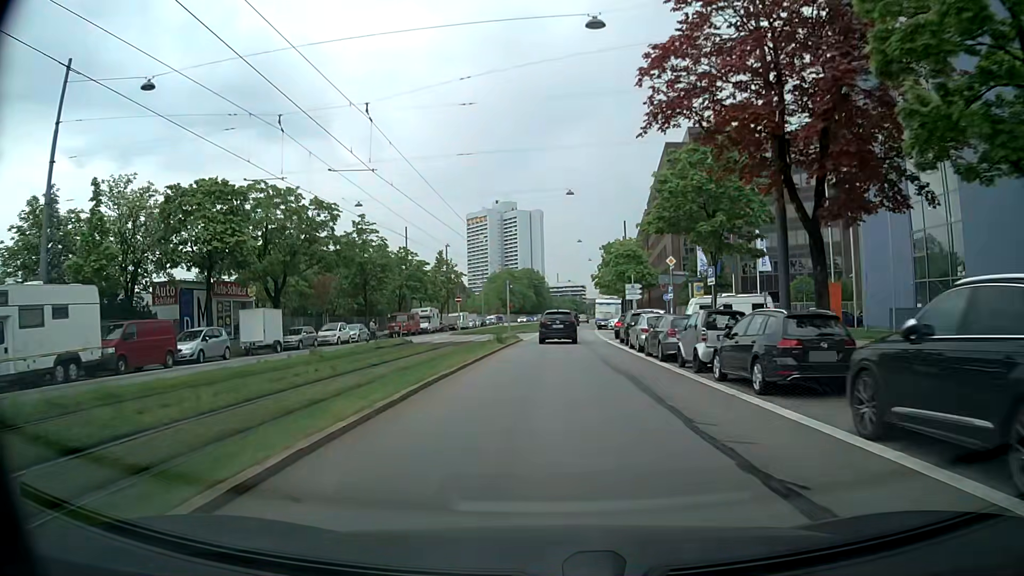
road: secondary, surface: asphalt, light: Day
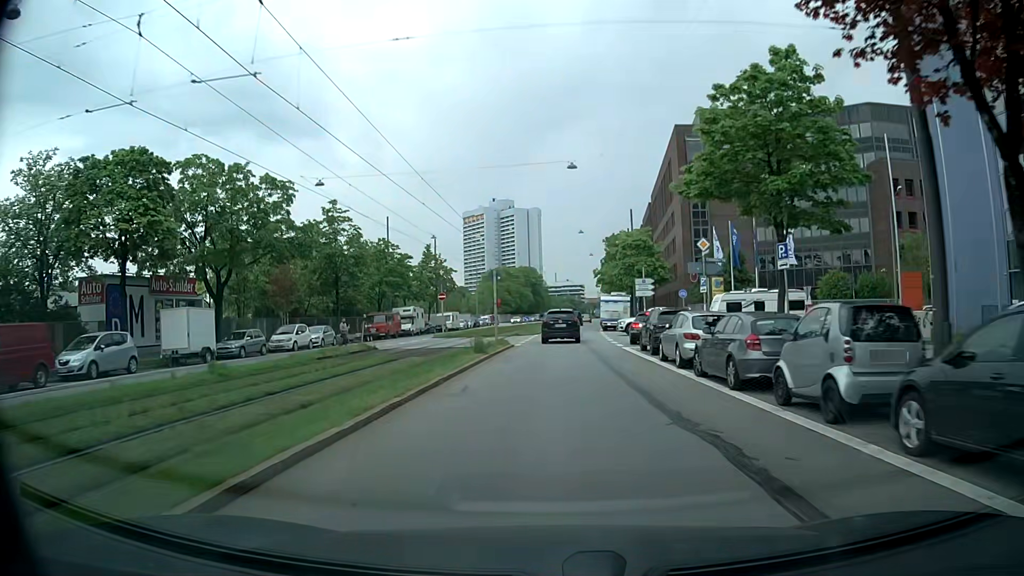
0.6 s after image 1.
(0.0, +8.2) m; 0°
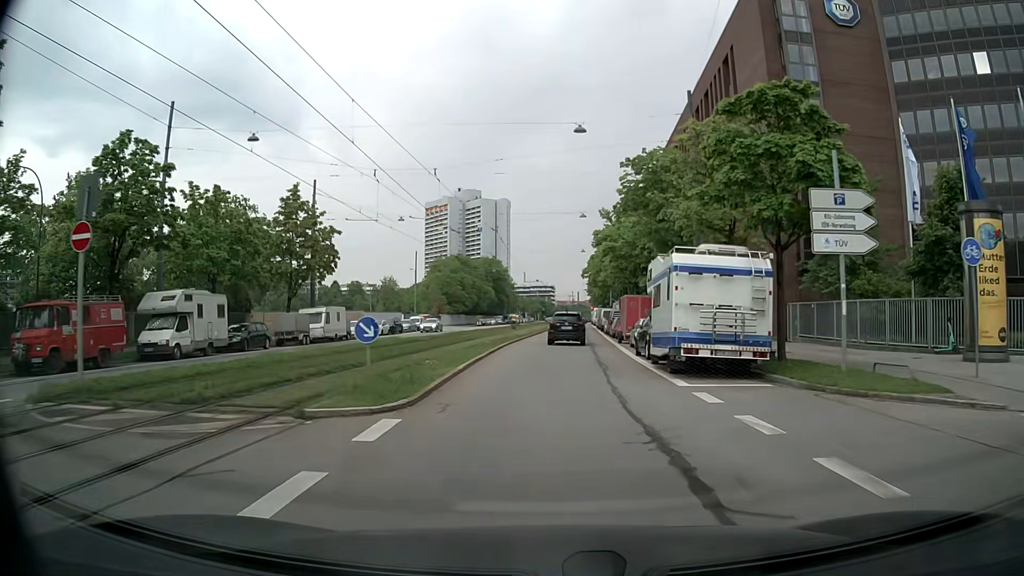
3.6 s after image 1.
(+0.9, +39.4) m; +3°
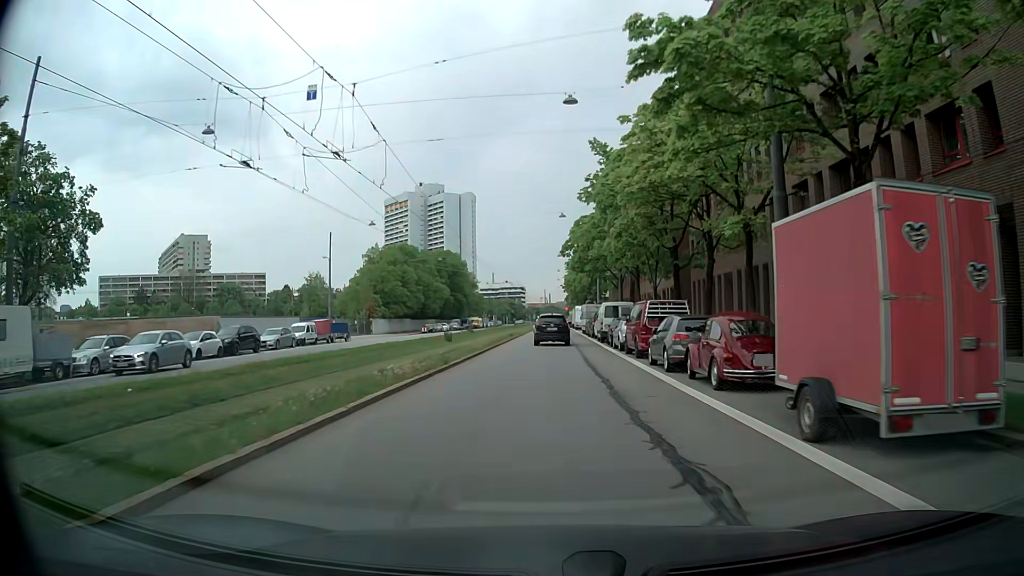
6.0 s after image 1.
(+0.9, +30.6) m; +2°
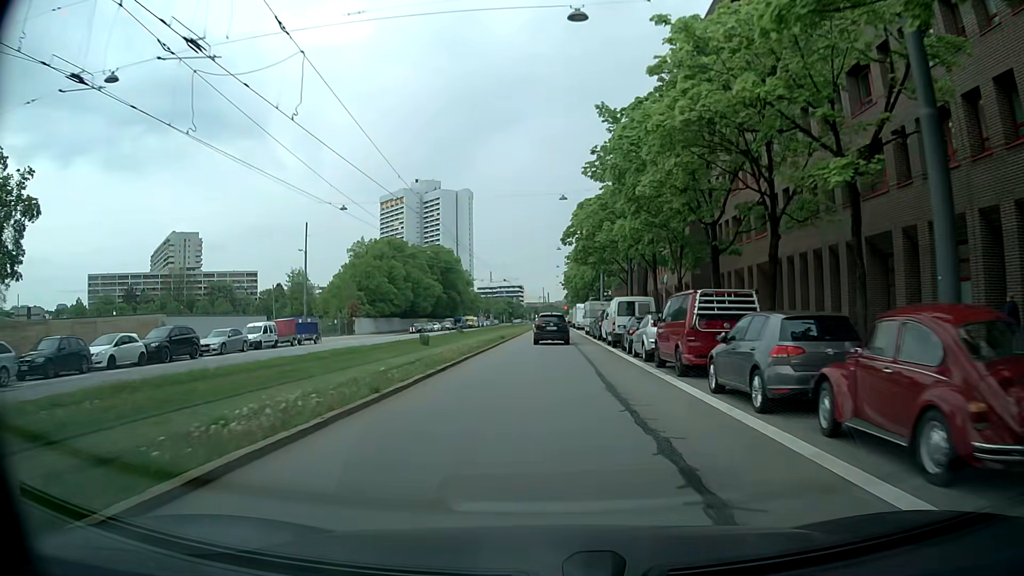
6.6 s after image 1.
(0.0, +7.8) m; 0°
(0, +10) (0, +20) (0, +30) (0, +40) (0, +50) (0, +60) (0, +70) (0, +80) (0, +90) (0, +100) m
